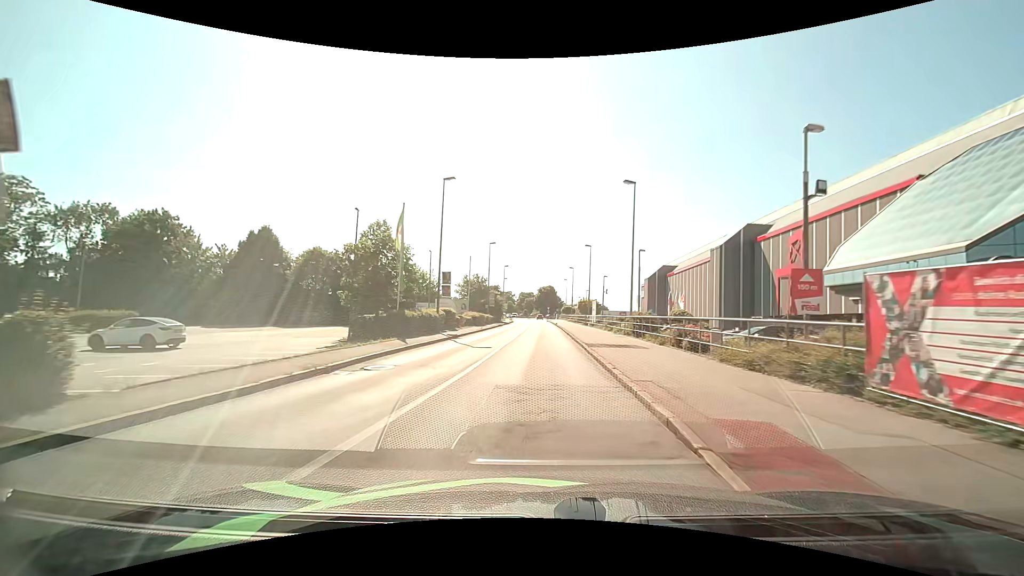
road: tertiary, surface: asphalt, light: Day
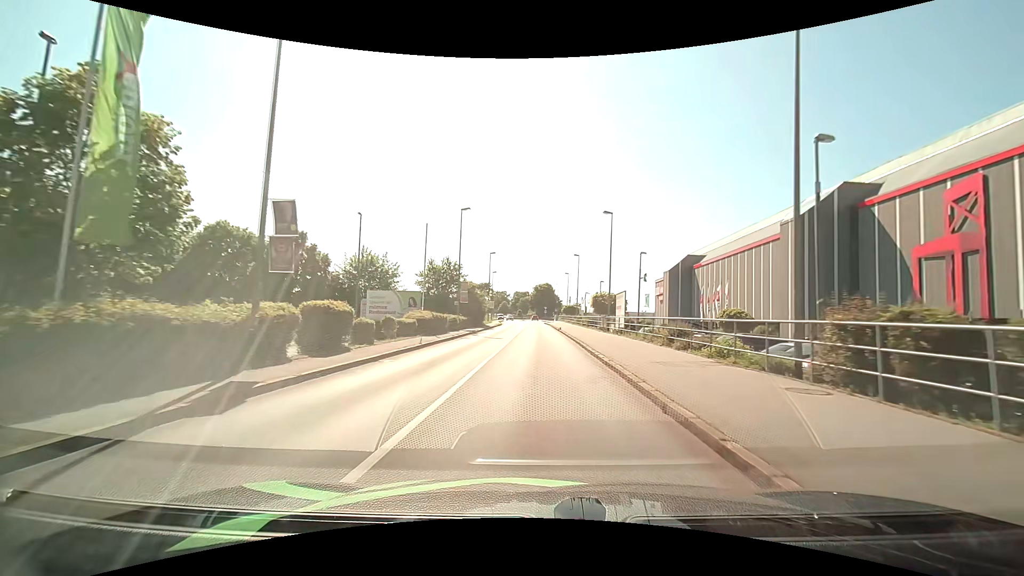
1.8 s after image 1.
(0.0, +20.7) m; 0°
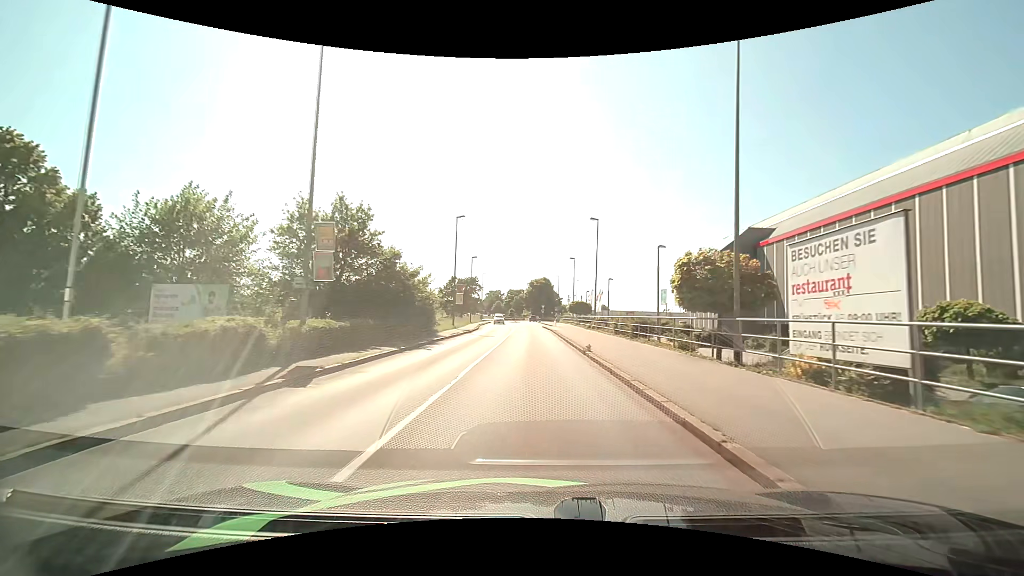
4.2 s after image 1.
(+0.3, +26.9) m; +1°
(0, +10) (0, +20) (0, +30) (0, +40) (-1, +50) (-1, +60) (-1, +70) (-1, +80) (-1, +90) (-2, +100) m
